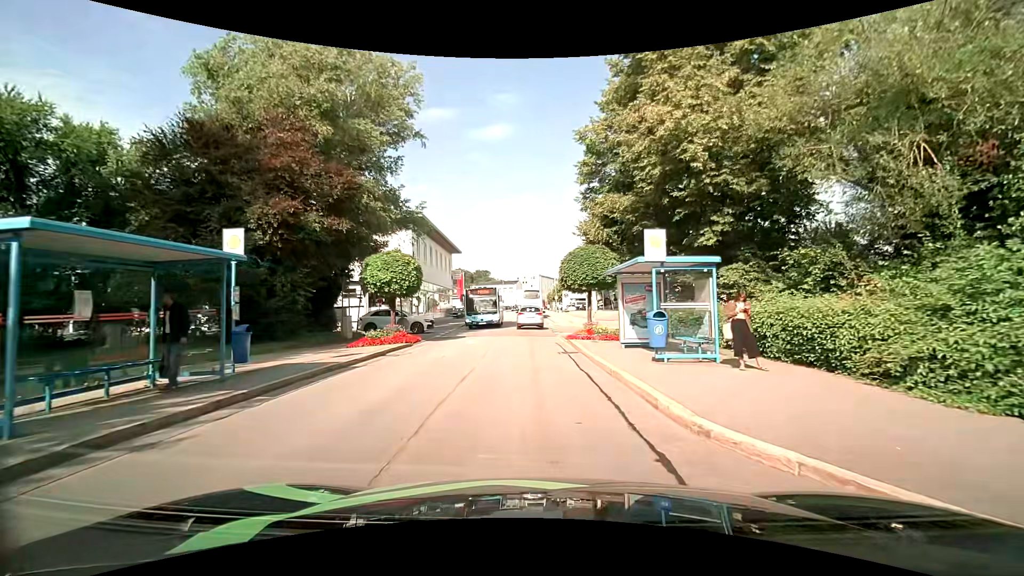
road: tertiary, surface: asphalt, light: Day
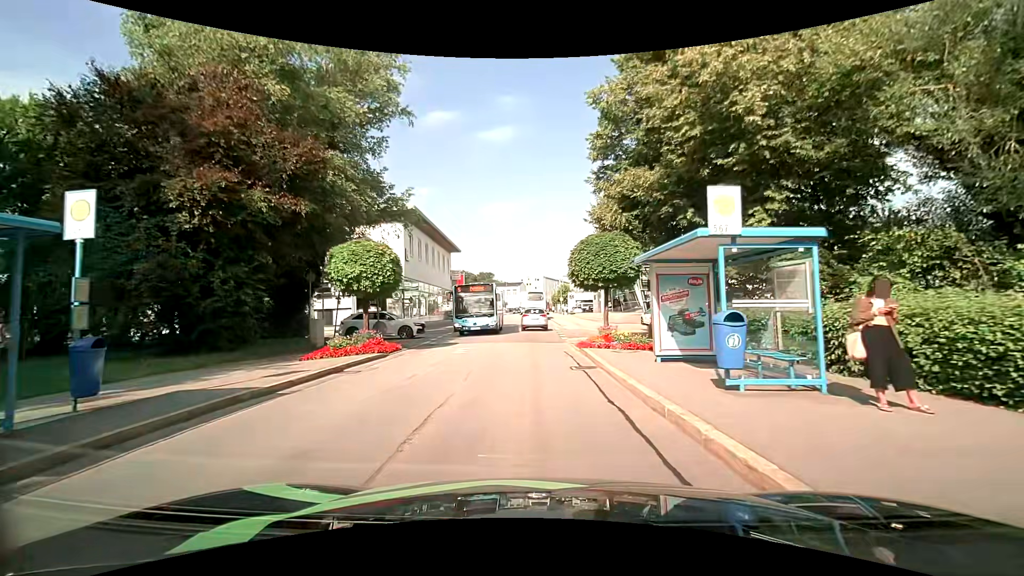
(0.0, +3.9) m; -1°
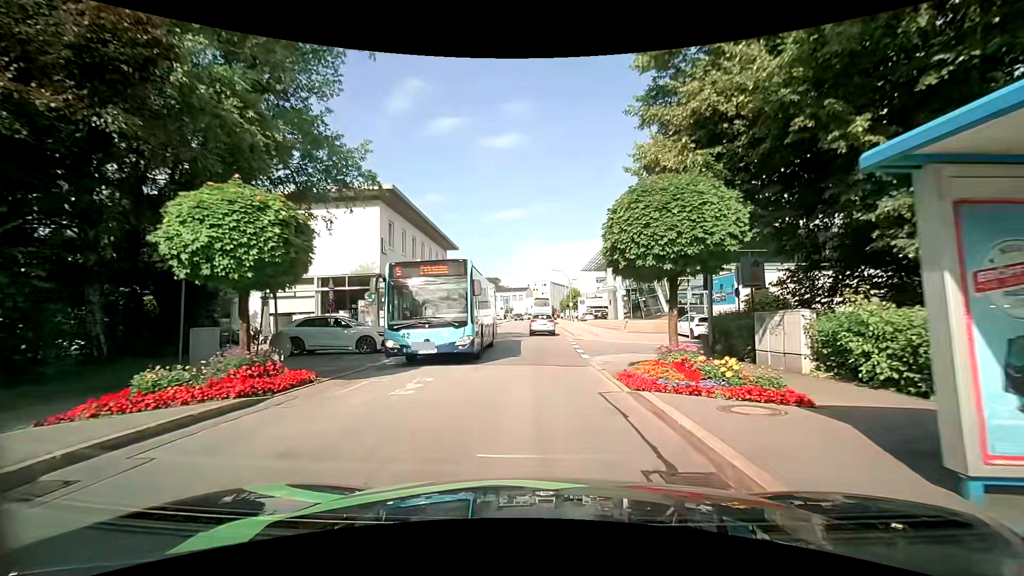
(0.0, +7.7) m; 0°
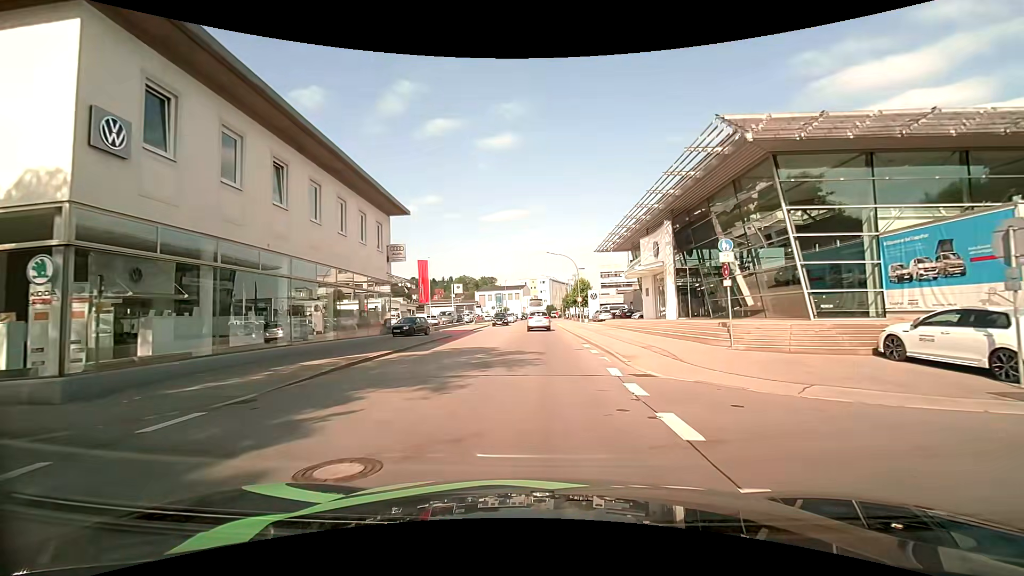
(0.0, +20.5) m; 0°
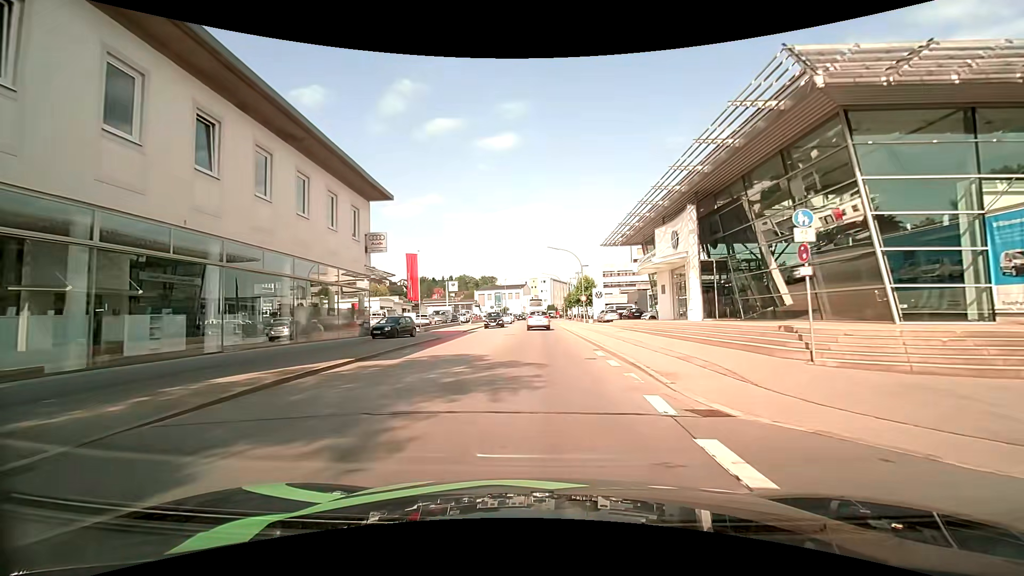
(0.0, +4.6) m; 0°
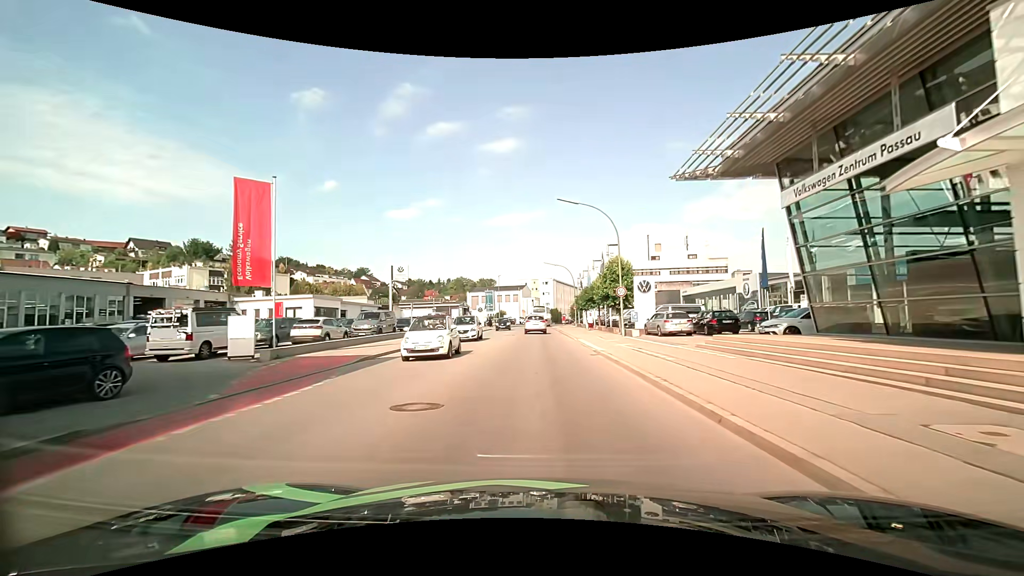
(+0.2, +24.8) m; 0°
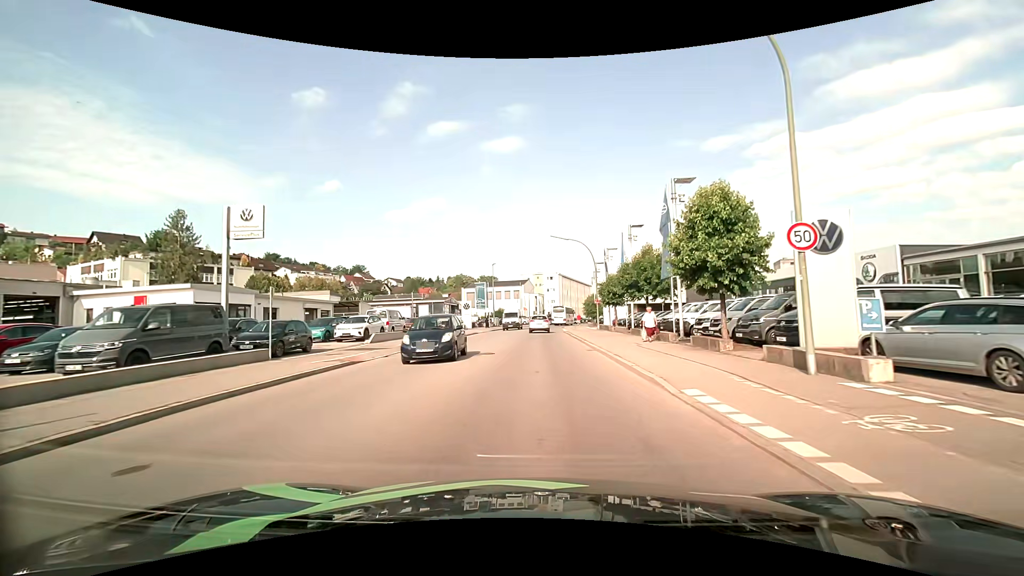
(+0.1, +20.9) m; 0°
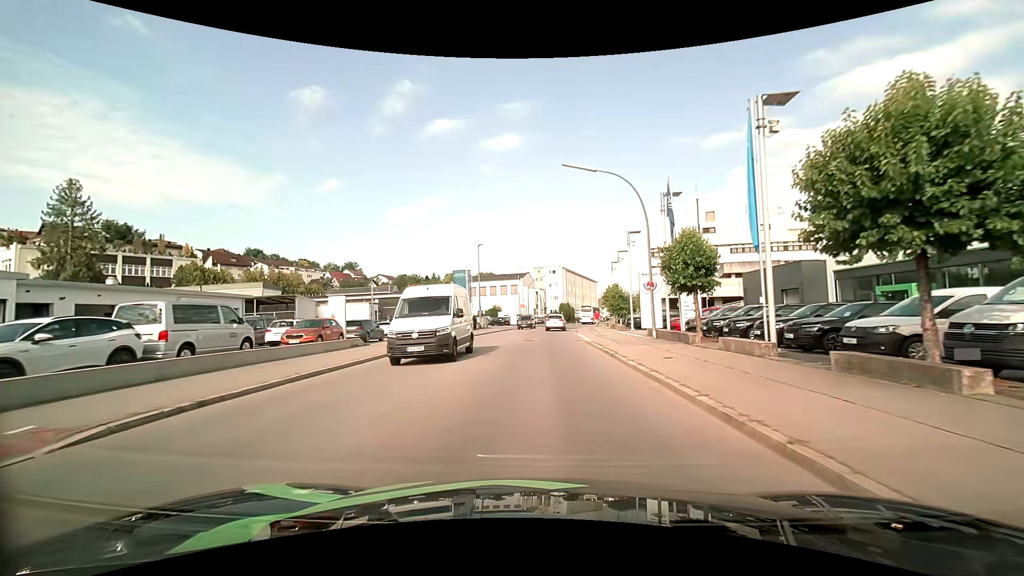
(0.0, +21.0) m; 0°
(0, +10) (0, +20) (0, +30) (+1, +40) (+1, +50) (+2, +60) (+4, +70) (+5, +80) (+7, +89) (+10, +99) m
